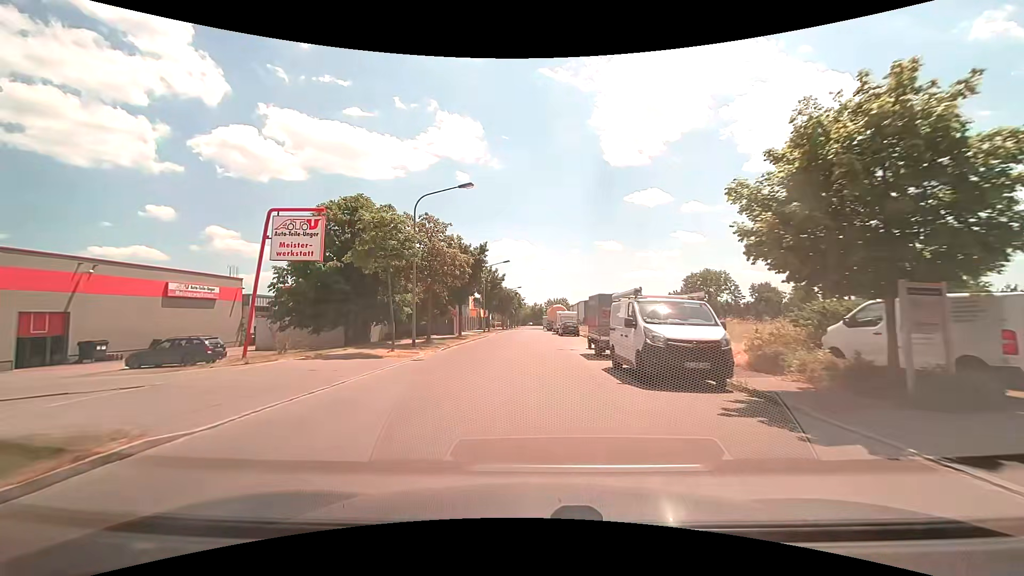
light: Day
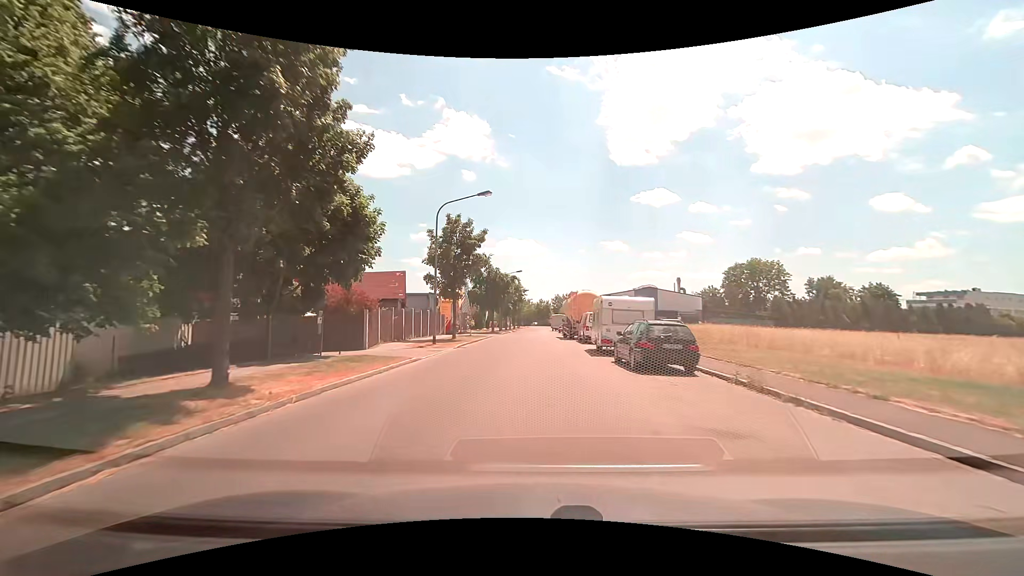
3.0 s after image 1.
(-0.3, +31.9) m; 0°
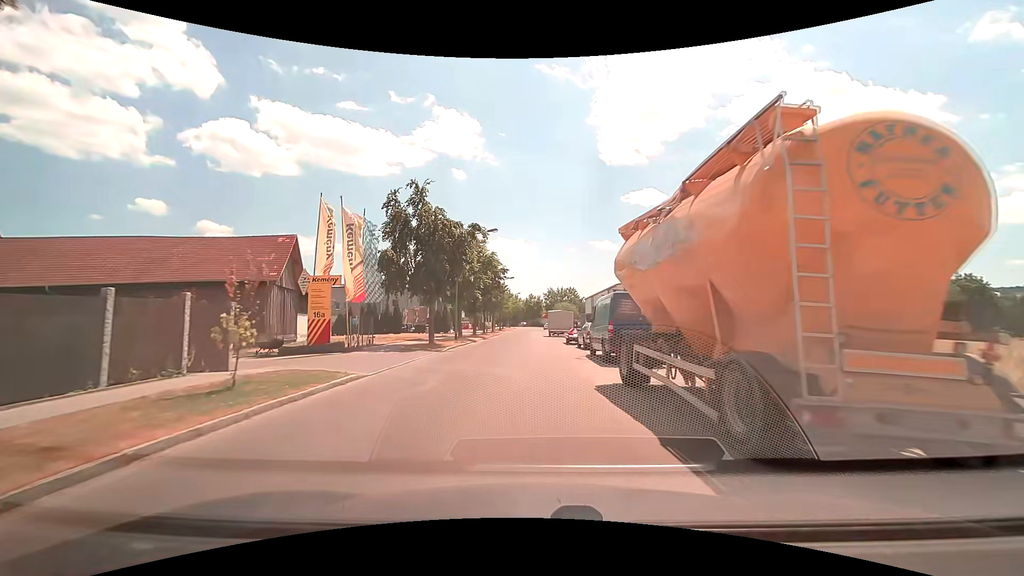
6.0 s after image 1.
(+0.2, +32.1) m; +1°
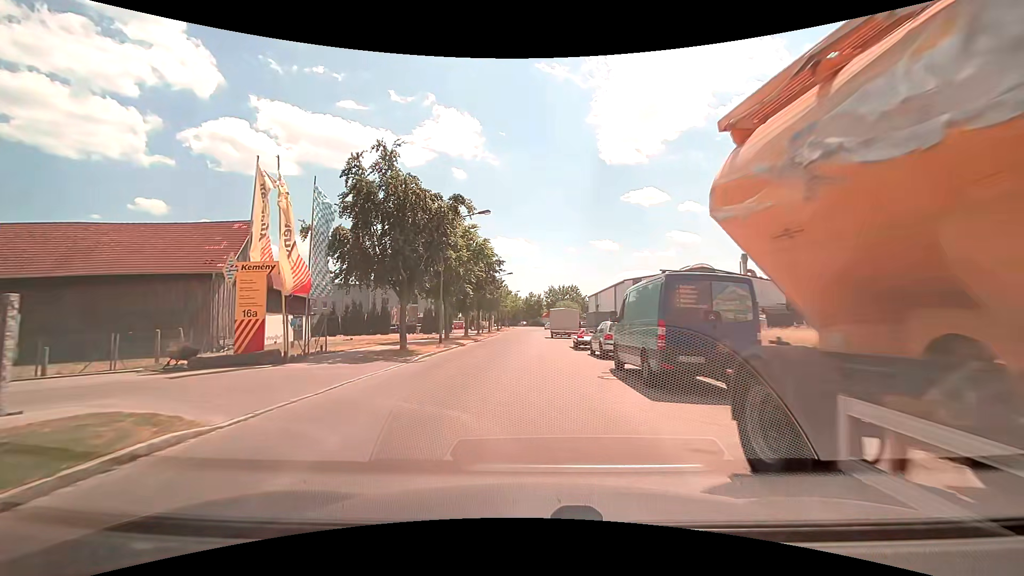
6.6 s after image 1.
(0.0, +6.4) m; 0°
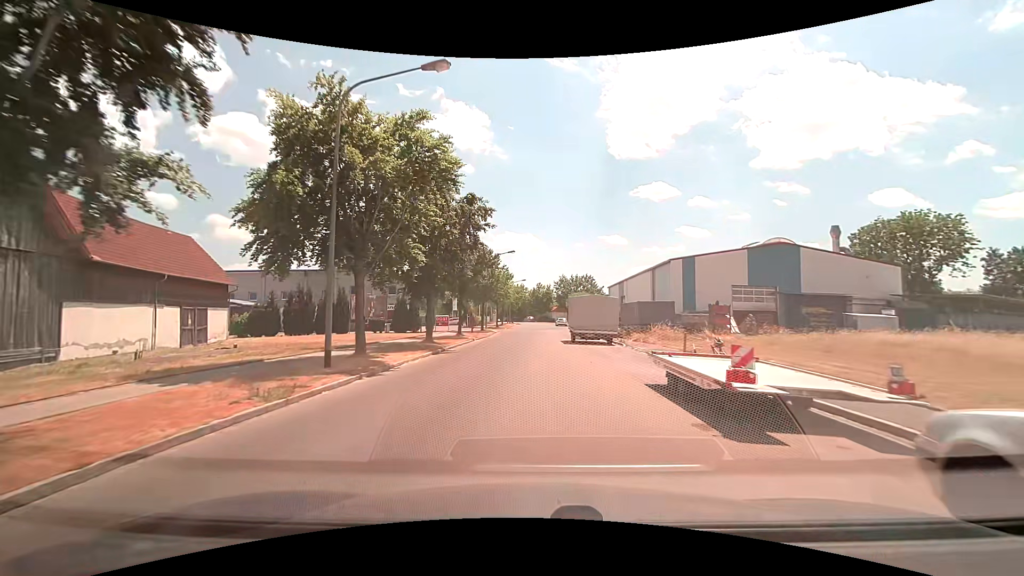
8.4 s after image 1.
(-0.2, +18.4) m; -1°
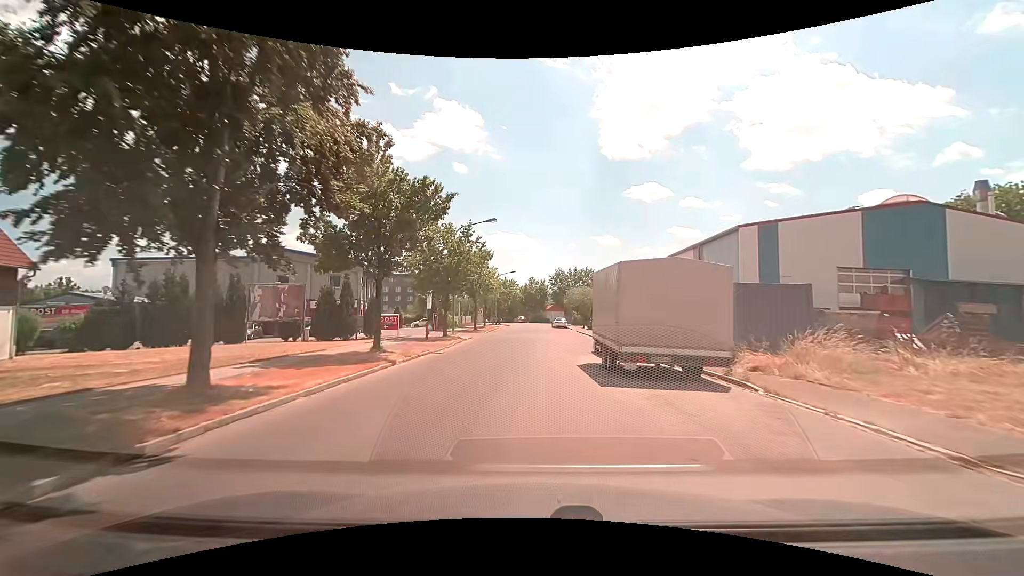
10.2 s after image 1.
(+0.1, +17.4) m; +1°
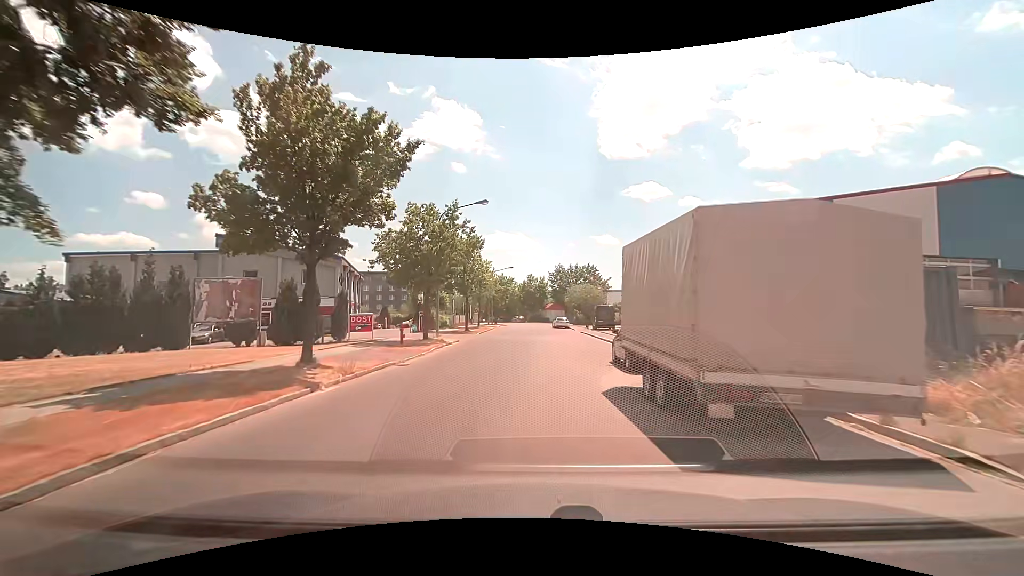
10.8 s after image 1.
(0.0, +5.6) m; 0°
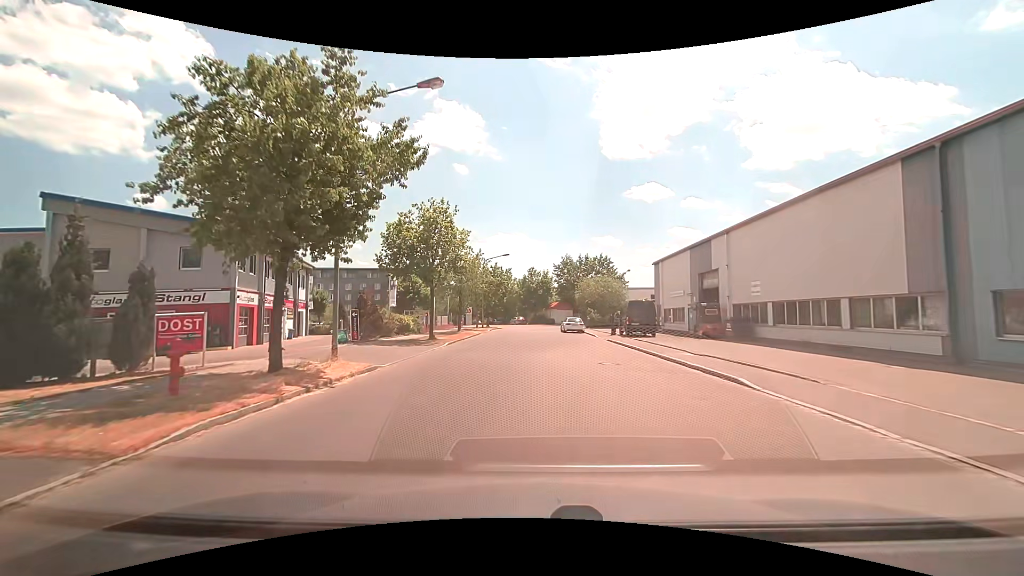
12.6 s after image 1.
(-0.1, +16.1) m; 0°
(0, +10) (0, +20) (0, +30) (0, +40) (0, +50) (+1, +60) (+6, +69) (+15, +74) (+24, +77) (+33, +80) m
